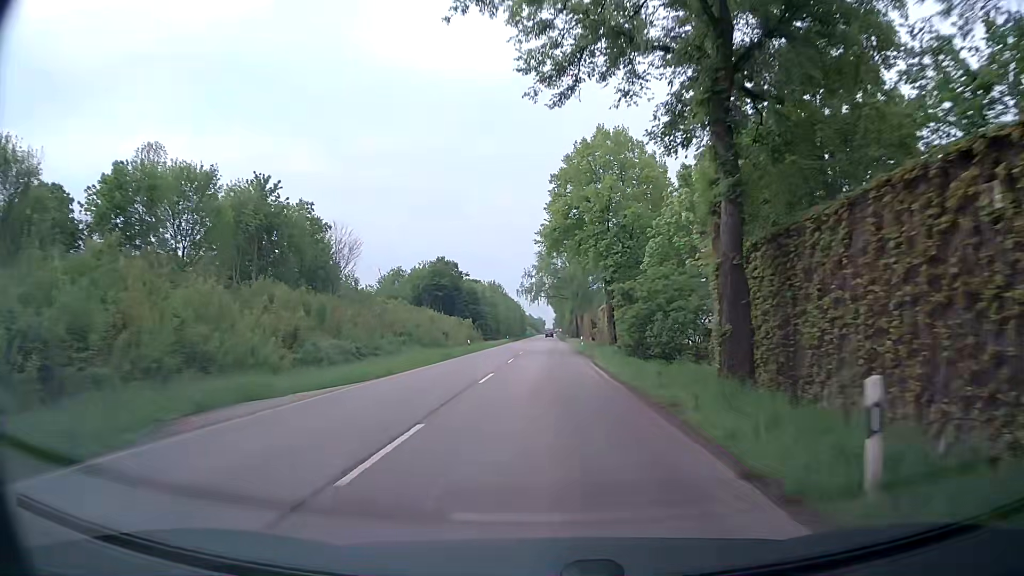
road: secondary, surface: asphalt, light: Day
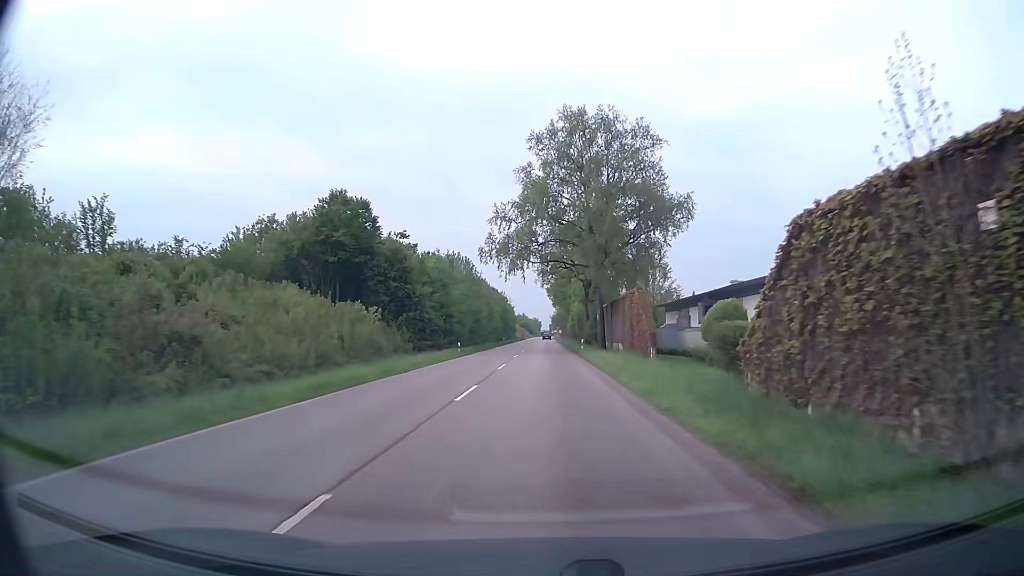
(+0.1, +52.2) m; -1°
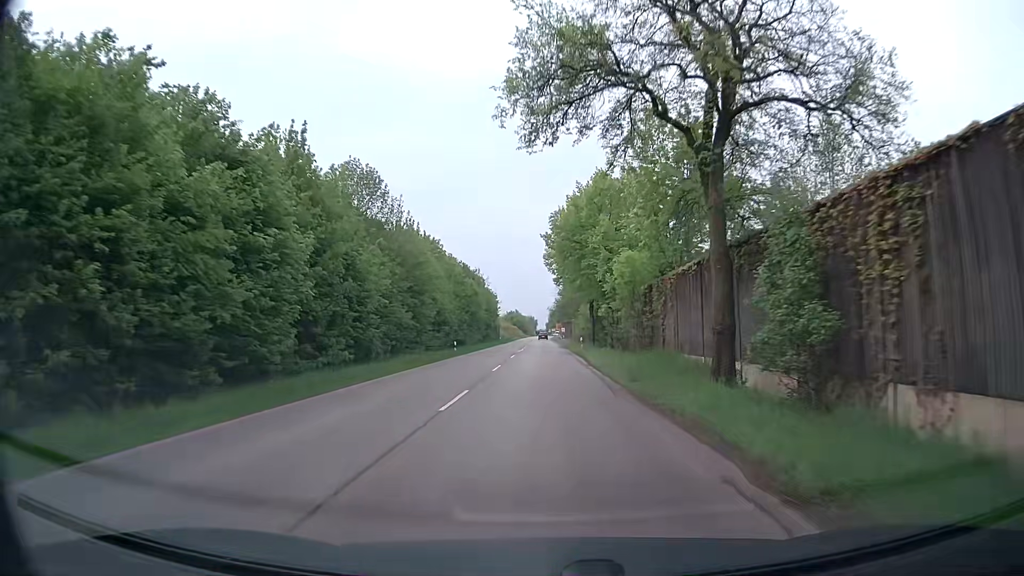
(+0.6, +50.1) m; +1°
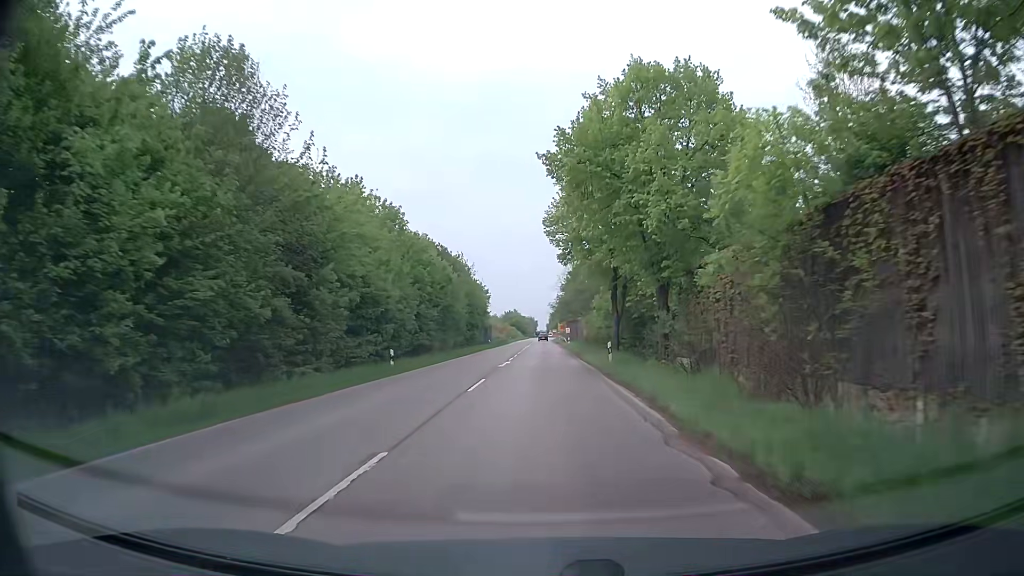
(0.0, +20.0) m; 0°
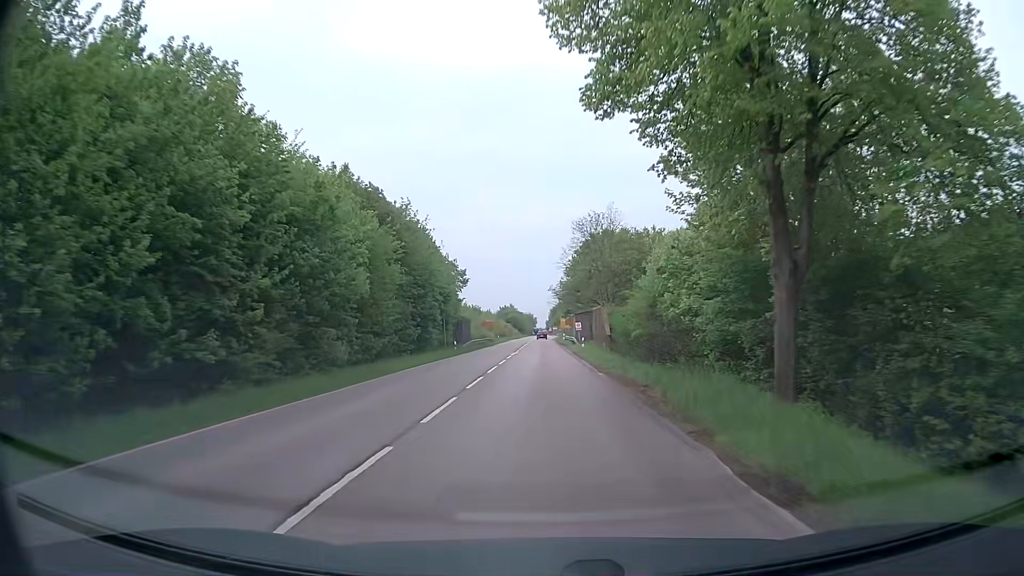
(+0.1, +29.8) m; 0°
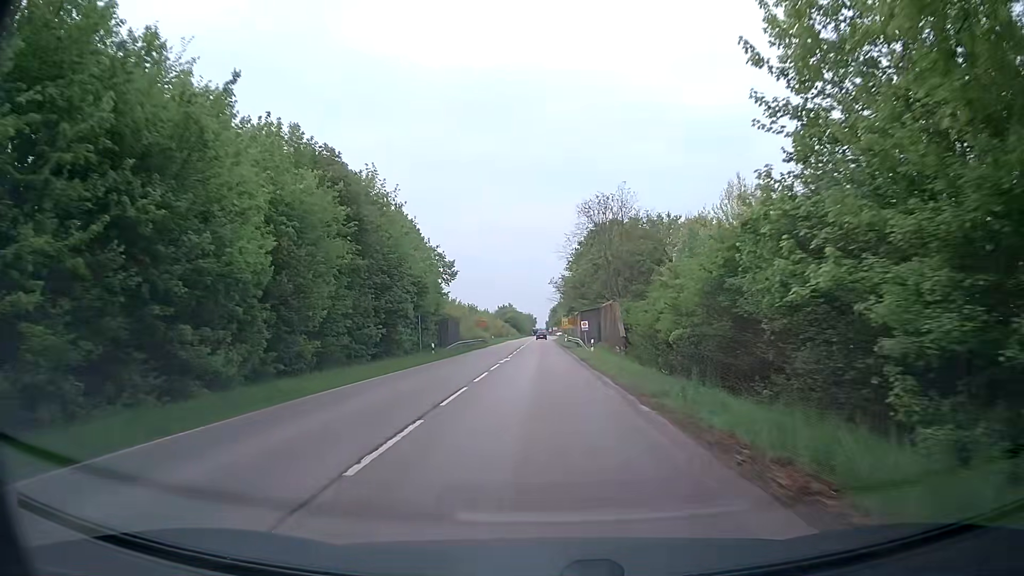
(0.0, +9.8) m; 0°
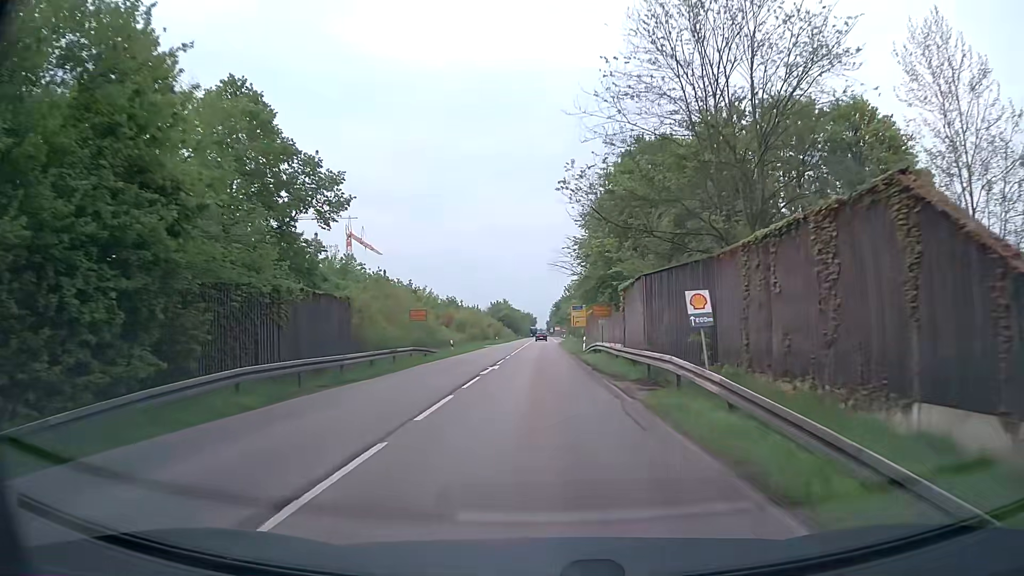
(+0.1, +37.9) m; 0°
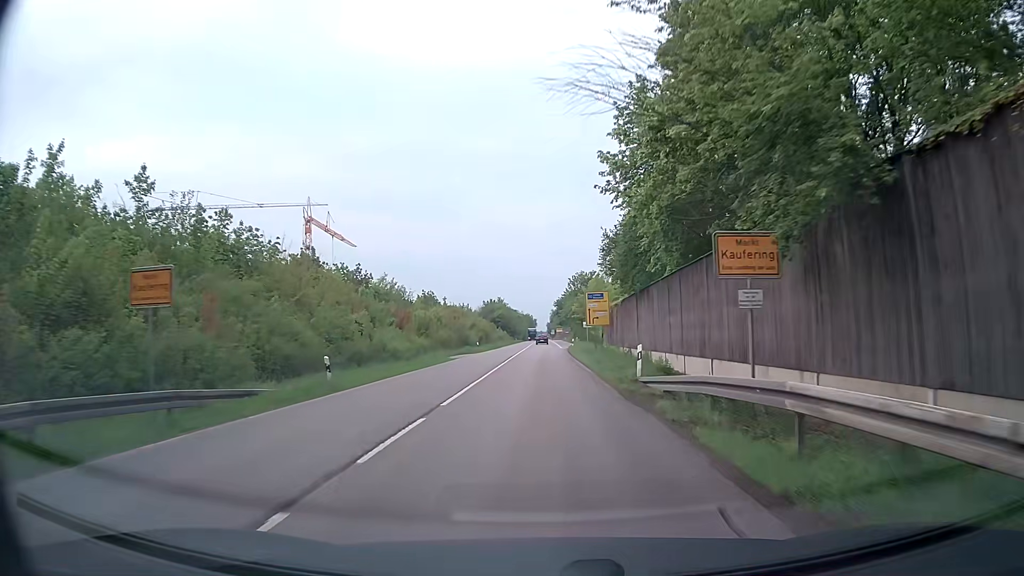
(0.0, +27.1) m; 0°
(0, +10) (0, +20) (0, +30) (0, +40) (0, +50) (0, +60) (0, +70) (0, +80) (0, +90) (0, +100) m
